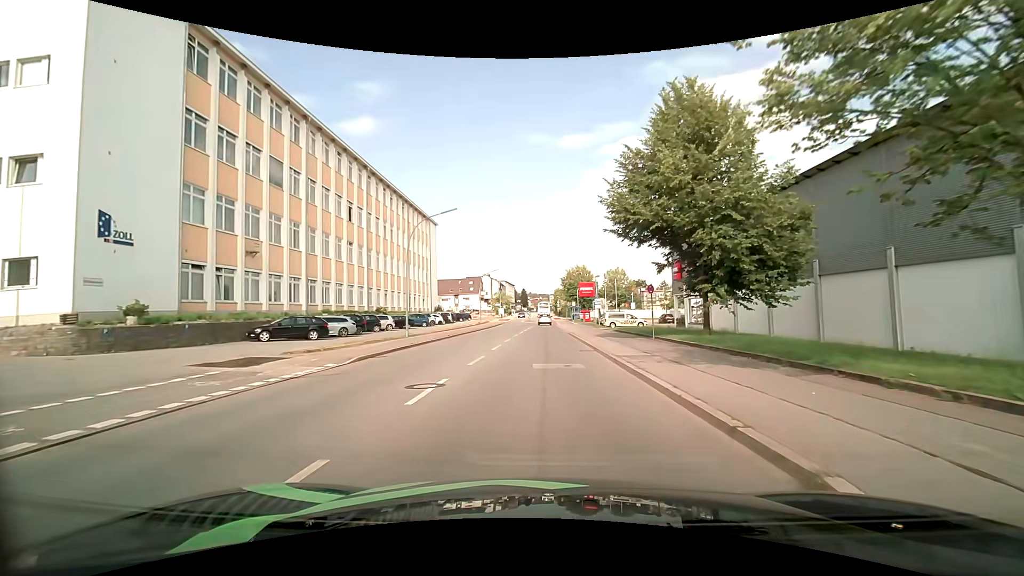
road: tertiary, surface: asphalt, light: Day
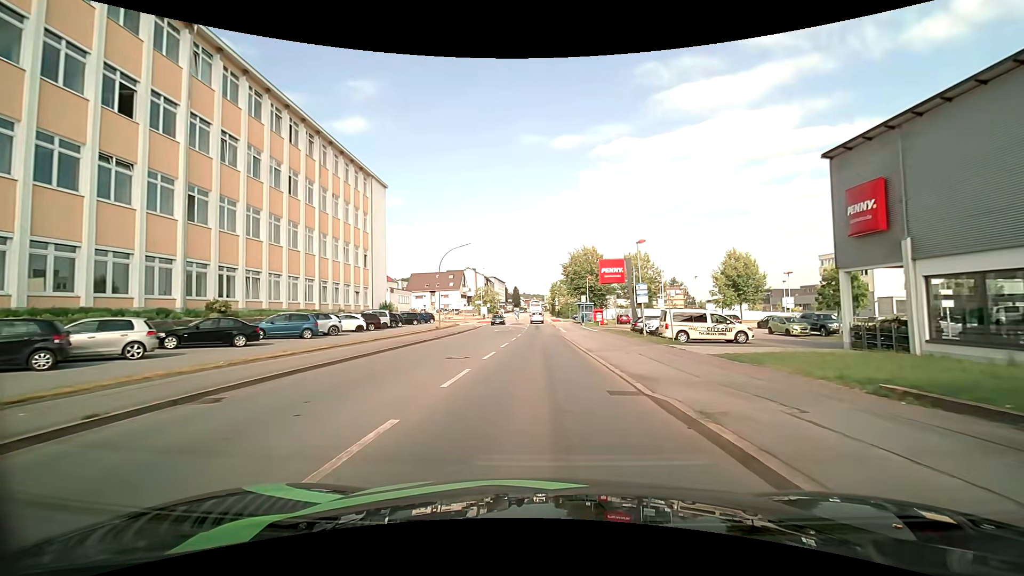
(+0.2, +28.9) m; +1°
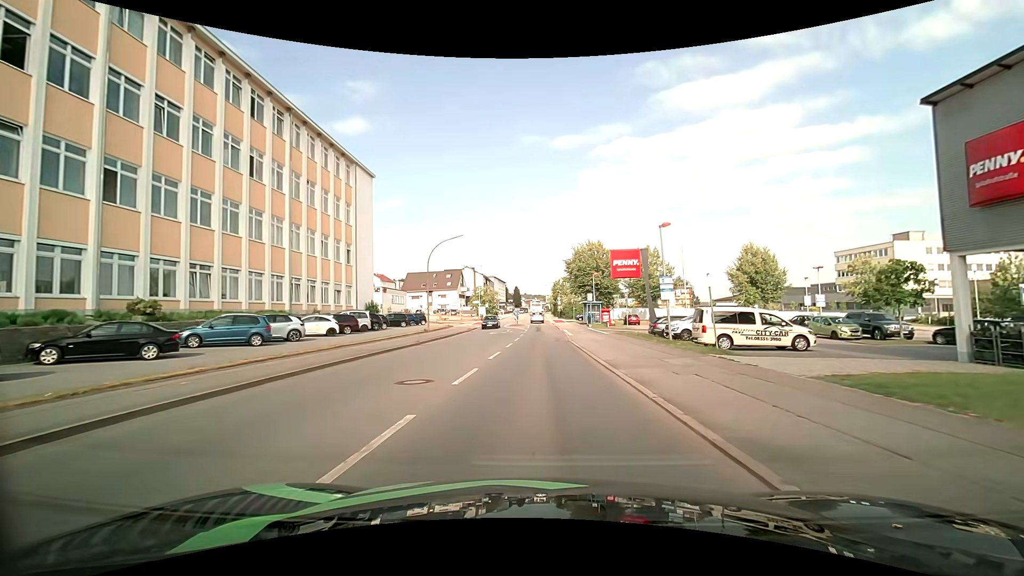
(0.0, +5.8) m; 0°
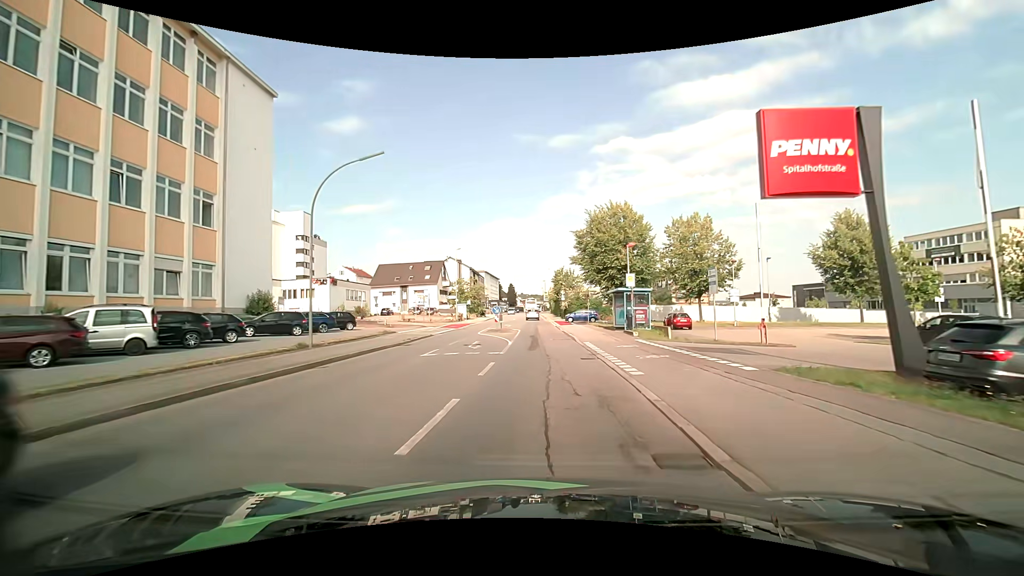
(0.0, +23.3) m; +1°
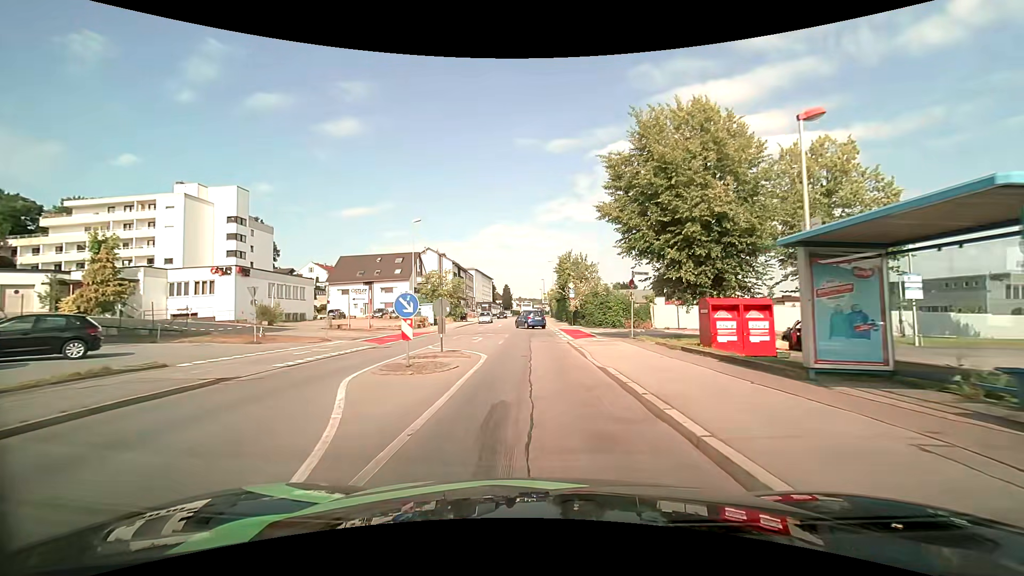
(+0.1, +22.6) m; 0°
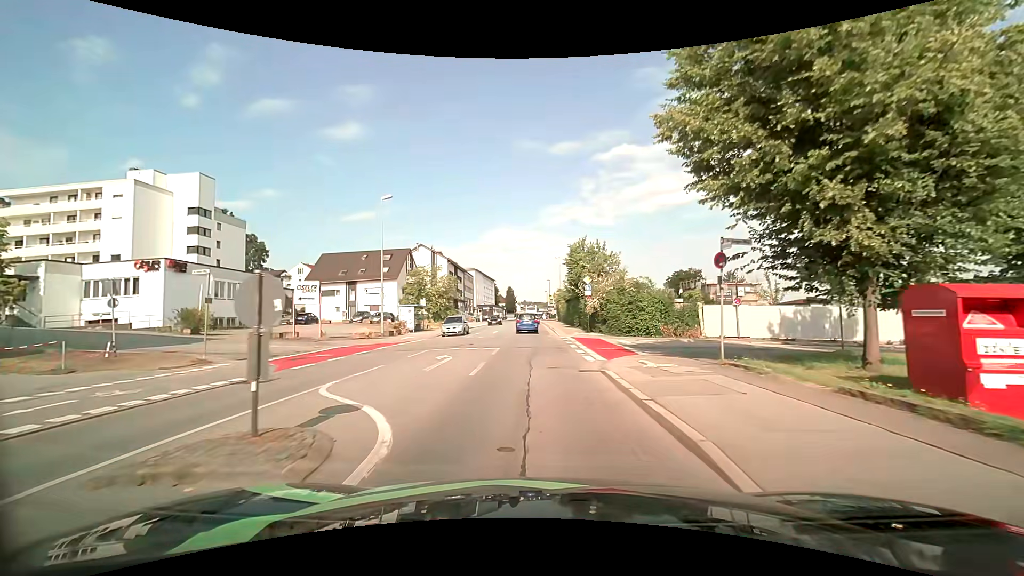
(0.0, +10.8) m; -1°
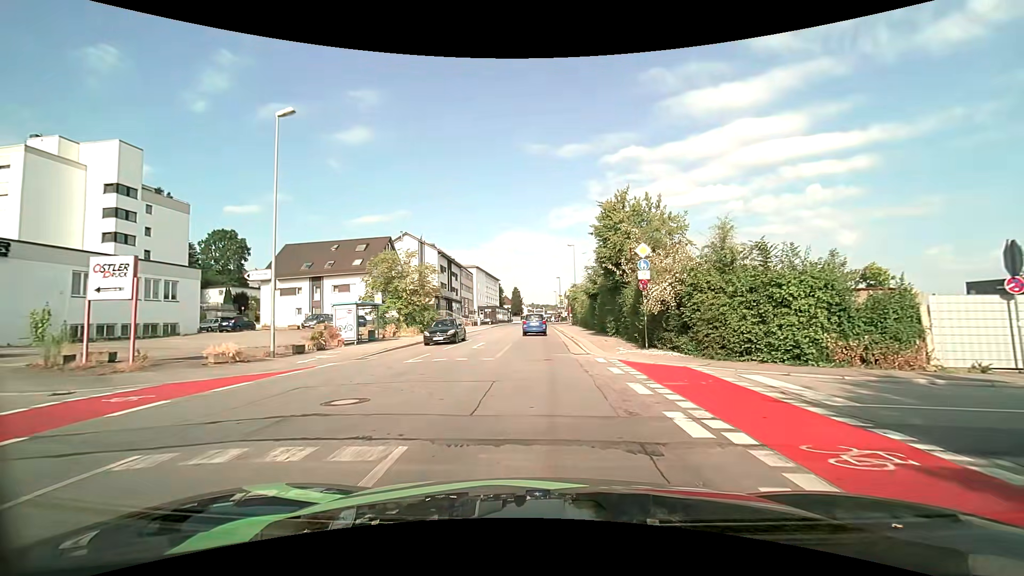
(-0.1, +16.0) m; -1°
(0, +10) (0, +20) (0, +30) (0, +40) (0, +50) (0, +60) (0, +70) (0, +80) (+1, +90) (+1, +100) m
